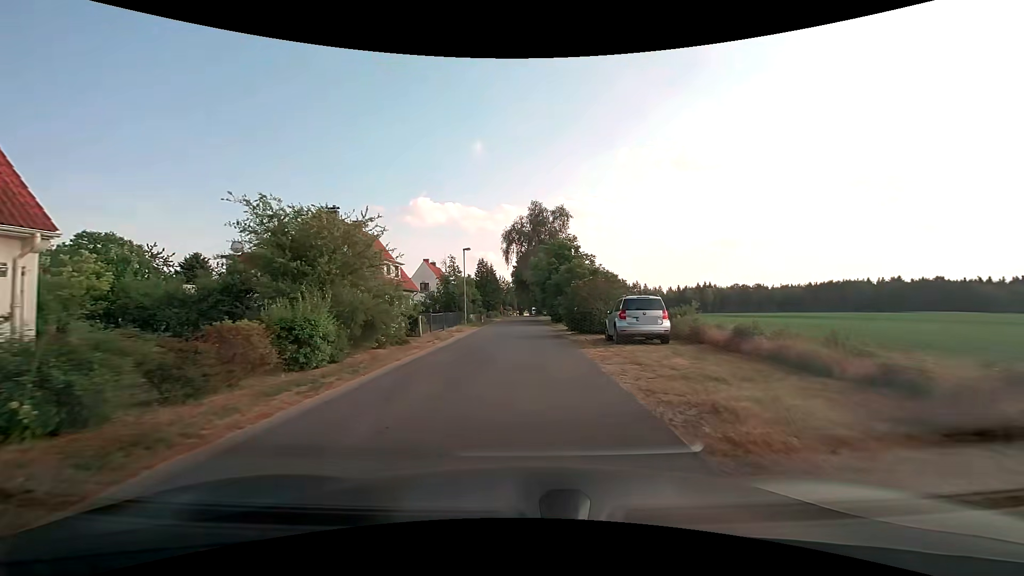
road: unclassified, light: Day
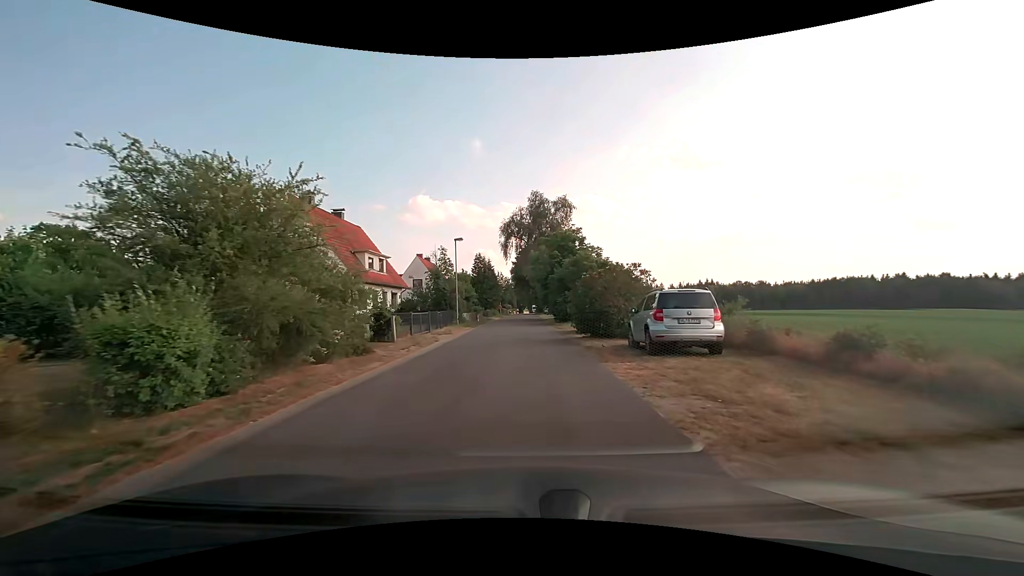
(0.0, +4.5) m; 0°
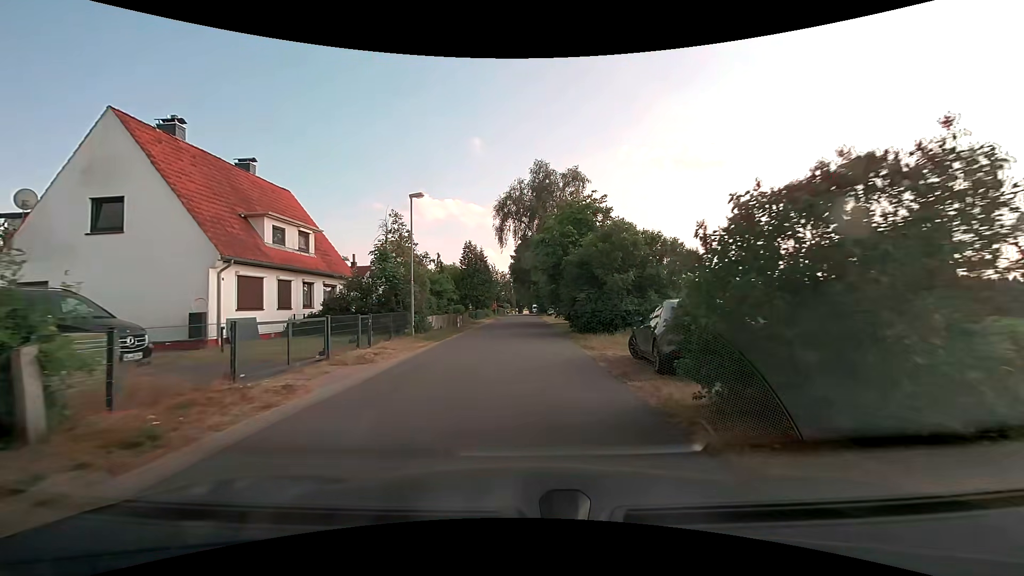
(0.0, +13.5) m; 0°
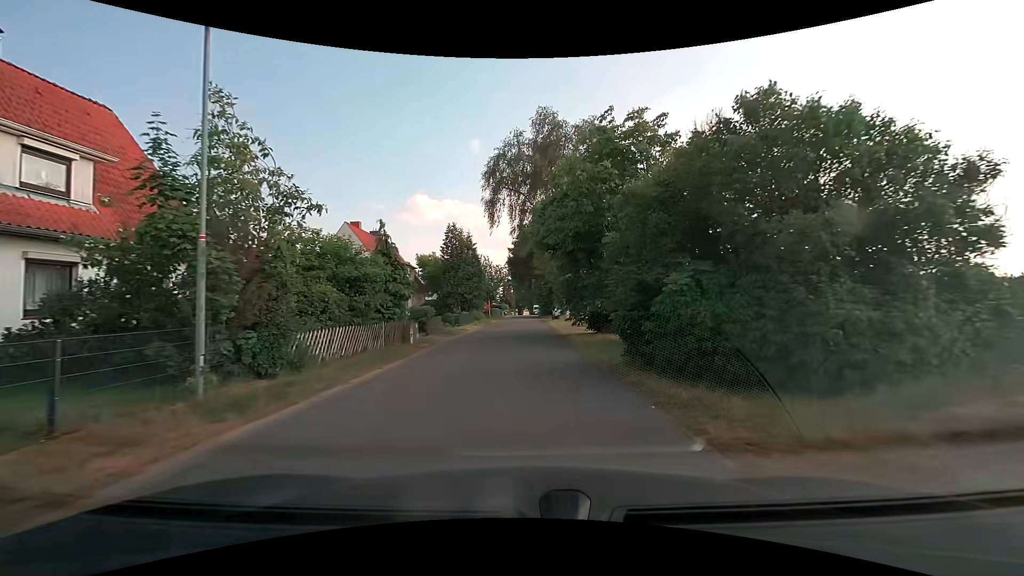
(+0.1, +13.5) m; 0°
(0, +10) (0, +20) (0, +30) (0, +40) (0, +50) (0, +60) (0, +70) (0, +80) (0, +90) (0, +100) m
